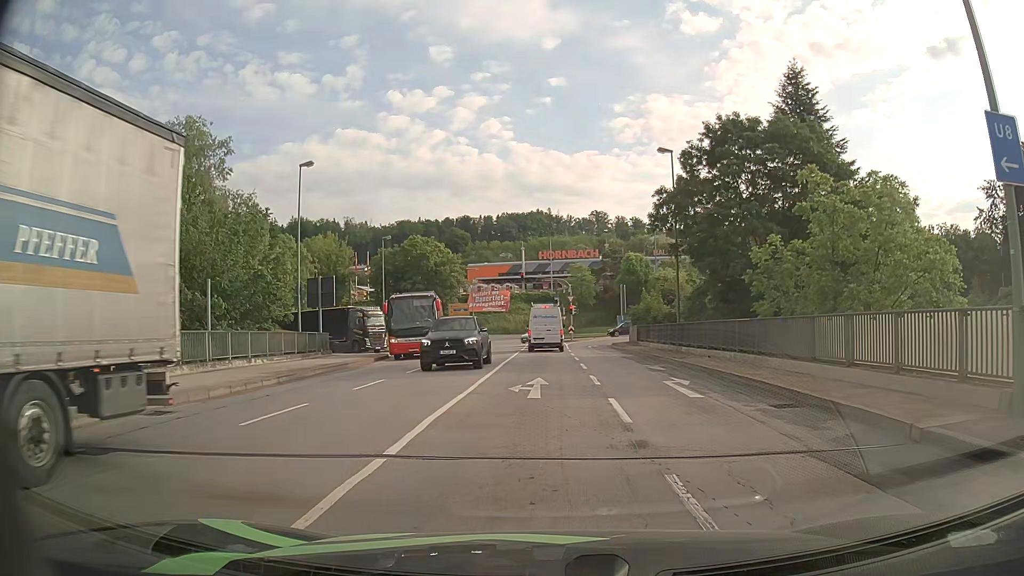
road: primary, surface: asphalt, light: Day
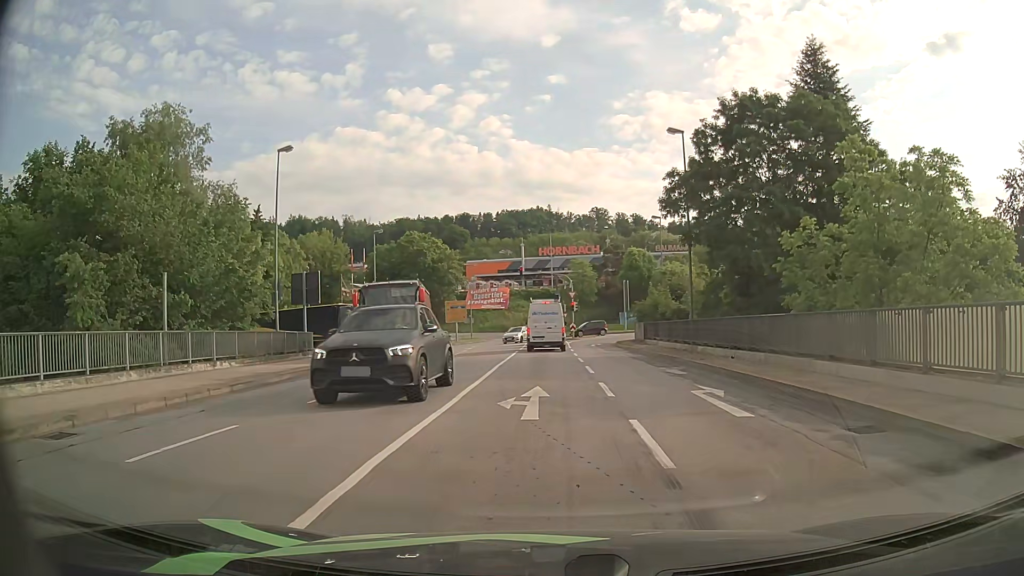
(0.0, +3.1) m; 0°
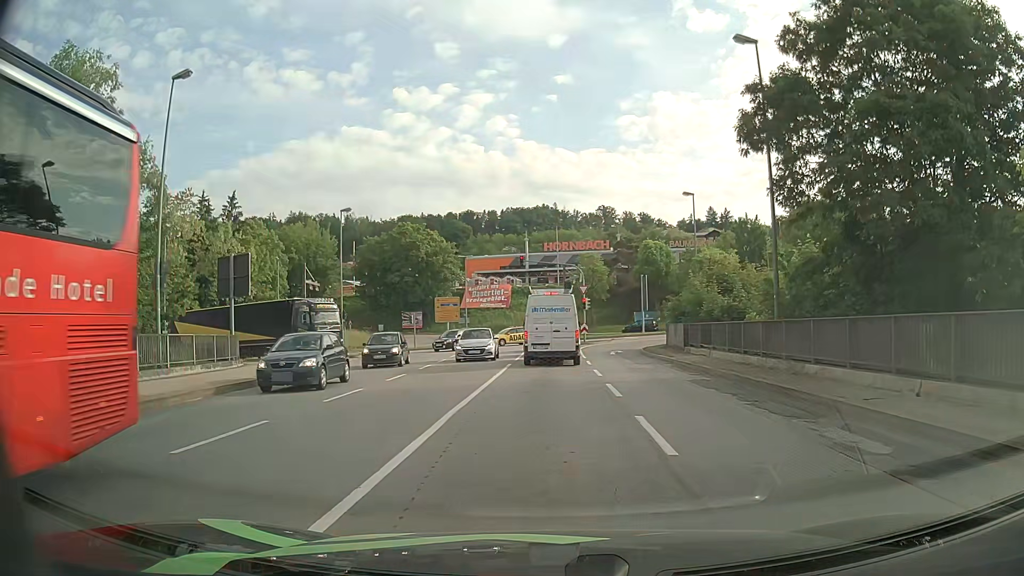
(+0.1, +11.1) m; +2°
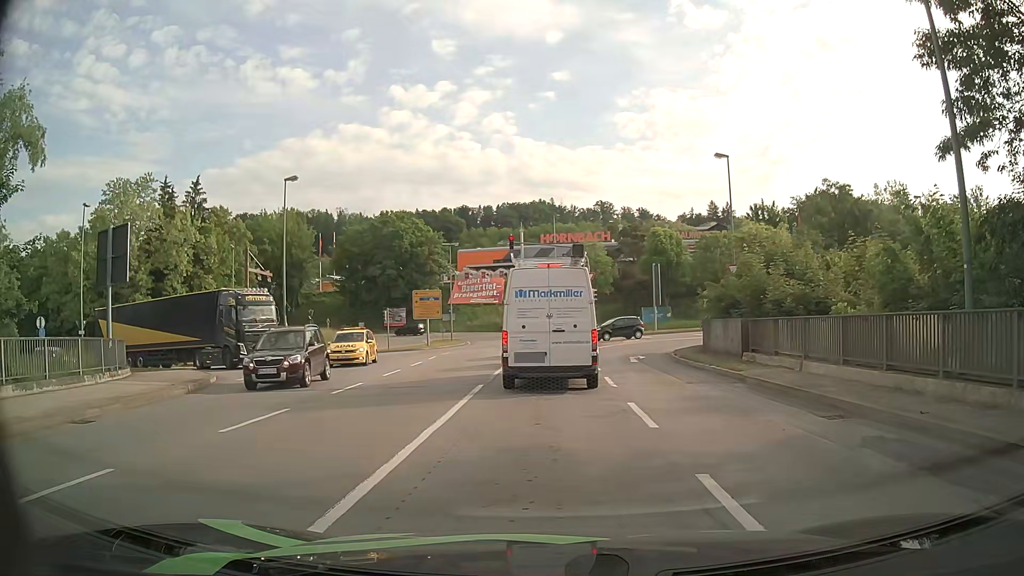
(-0.3, +9.9) m; -1°
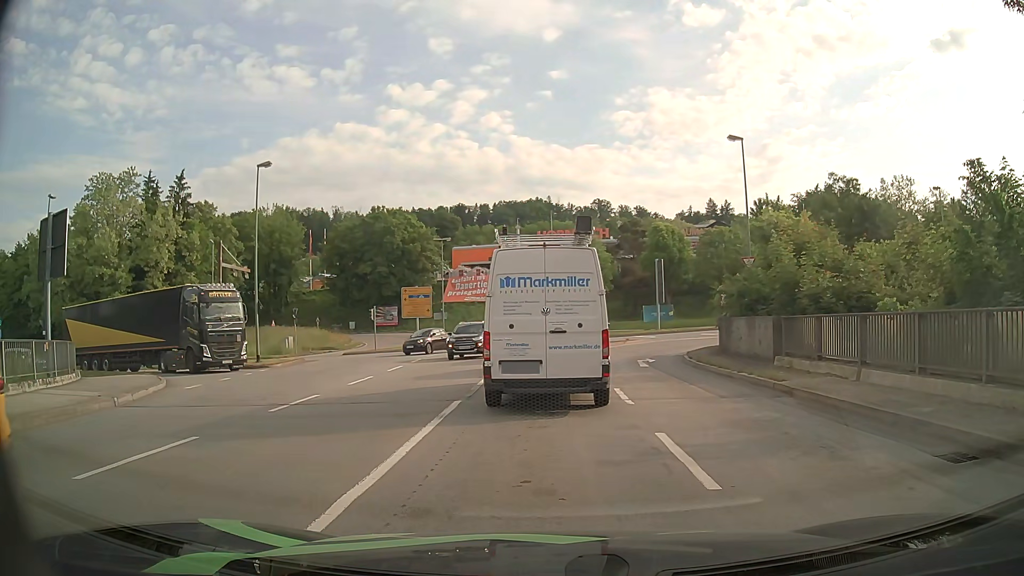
(0.0, +3.3) m; +1°
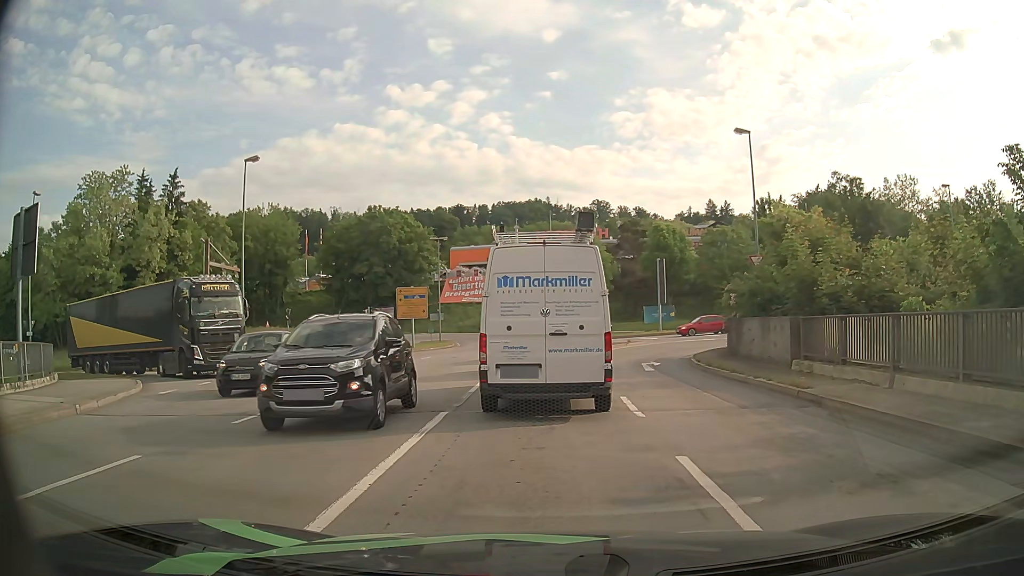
(0.0, +1.5) m; 0°
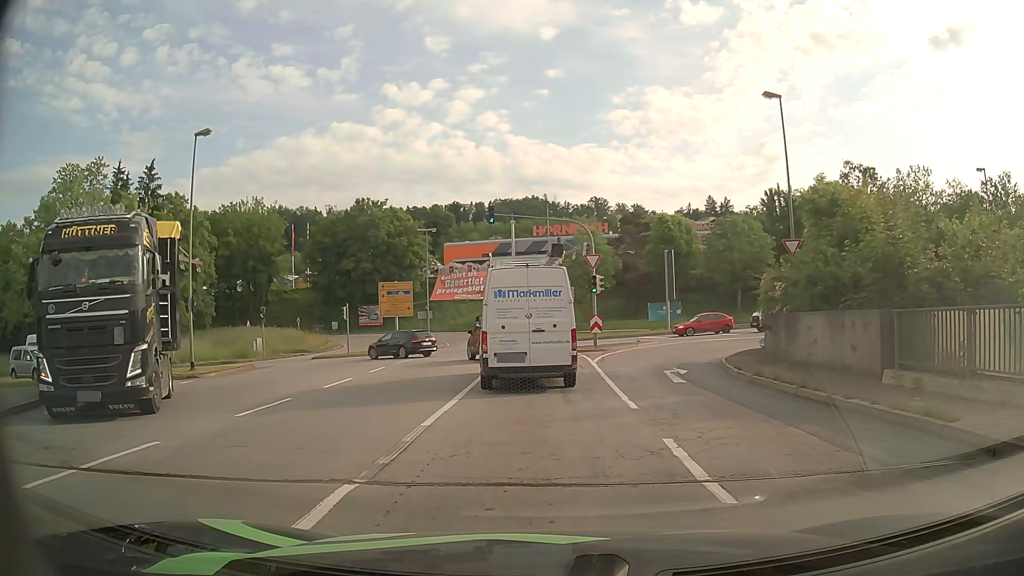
(-0.1, +5.2) m; -1°
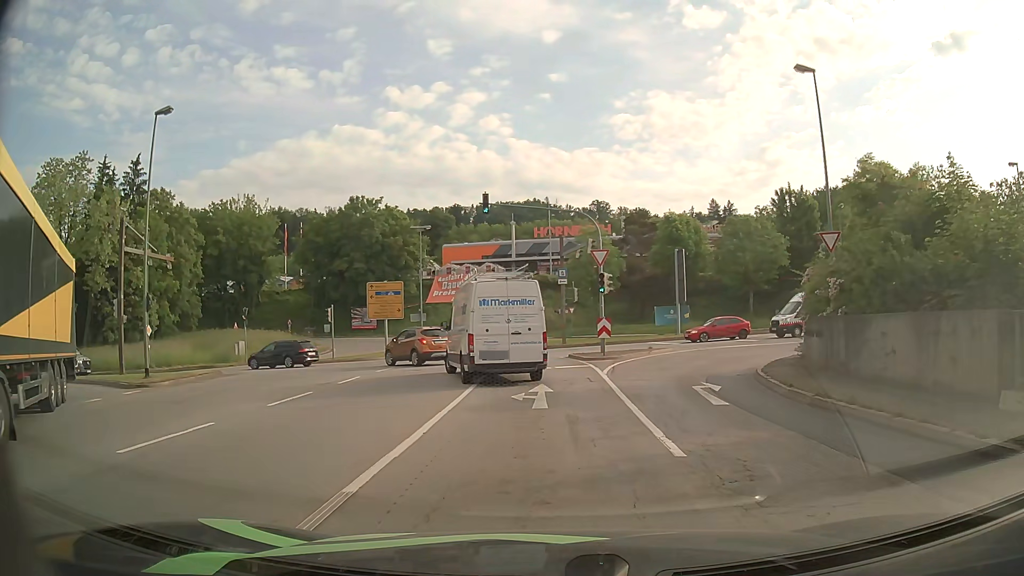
(0.0, +3.8) m; -1°
